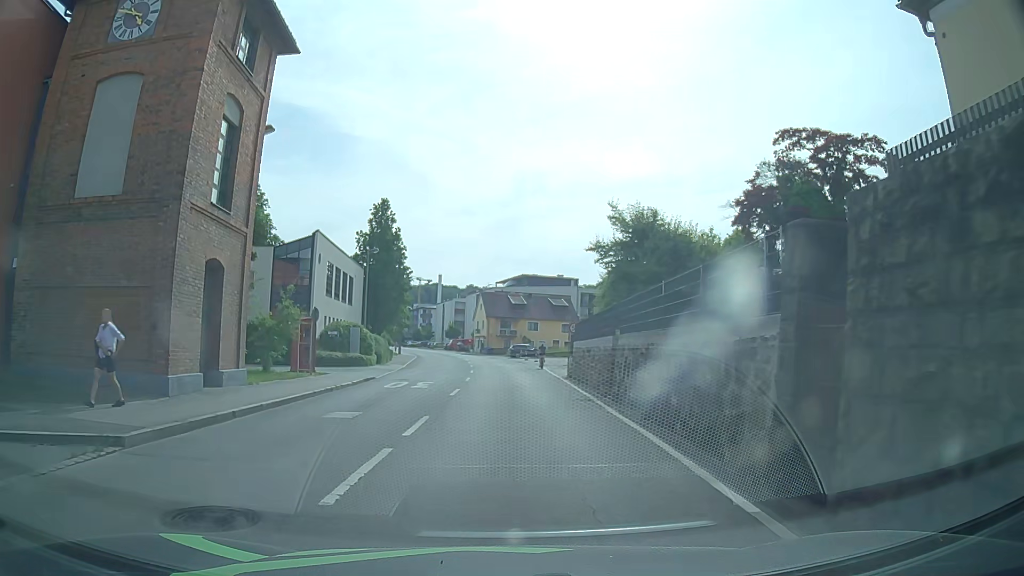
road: tertiary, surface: asphalt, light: Day
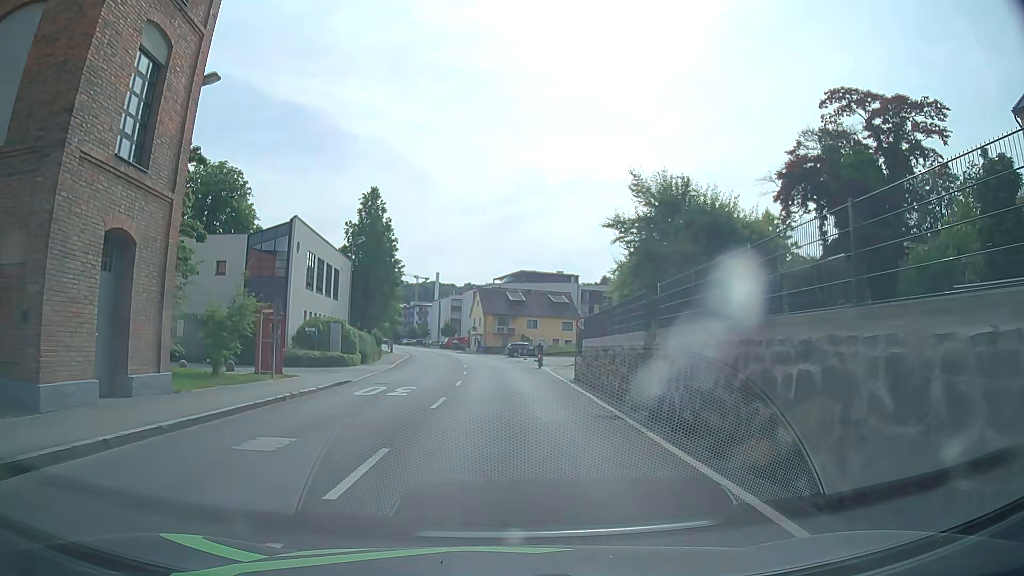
(0.0, +4.5) m; 0°
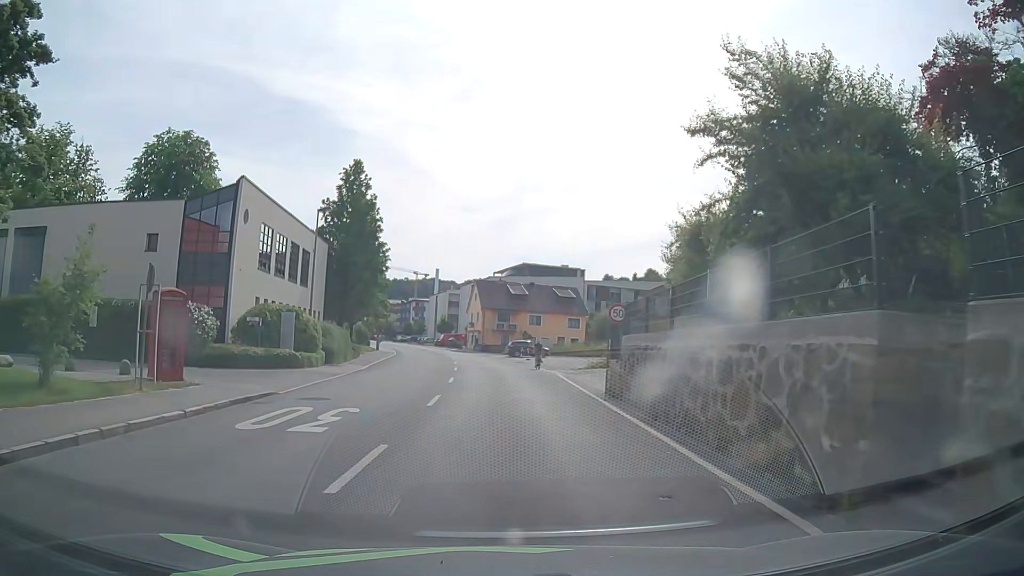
(0.0, +9.0) m; 0°
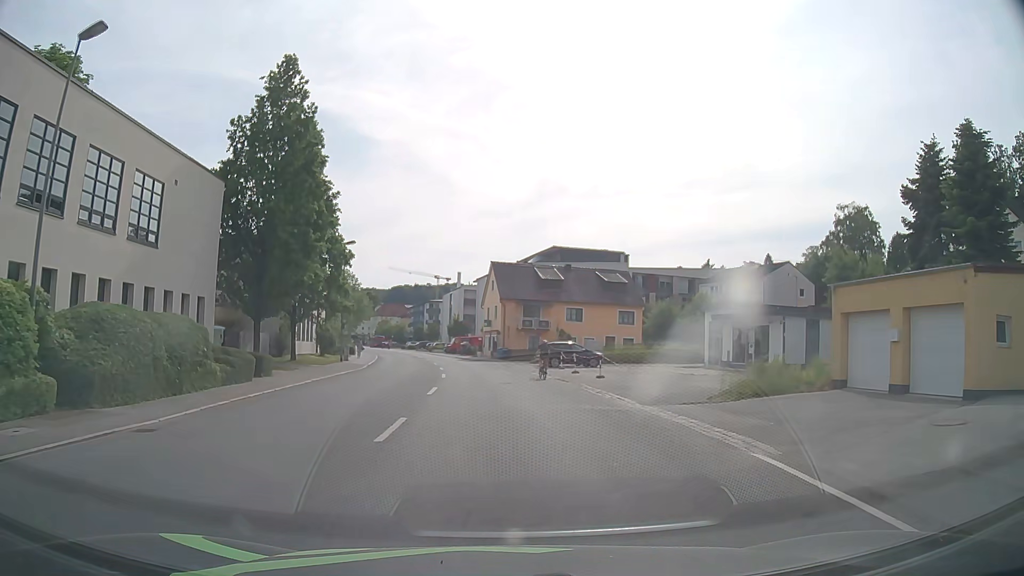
(-0.2, +24.1) m; -2°
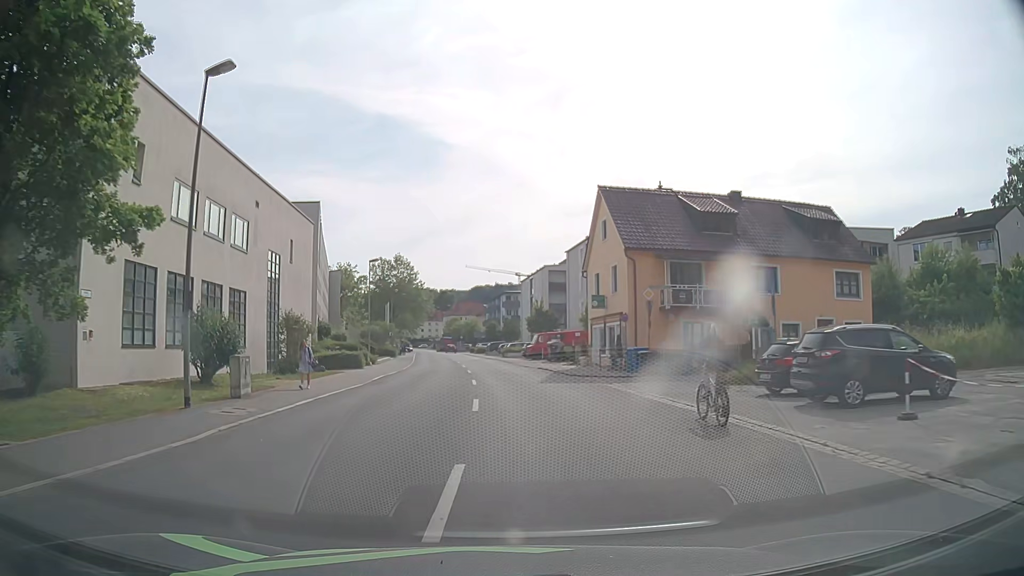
(-1.9, +32.1) m; -7°
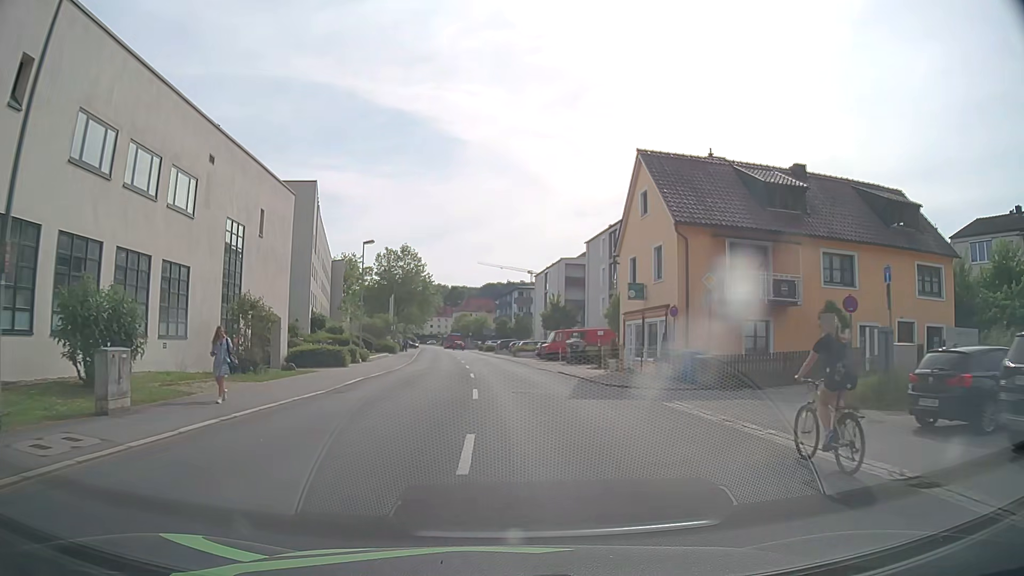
(-0.1, +7.0) m; 0°
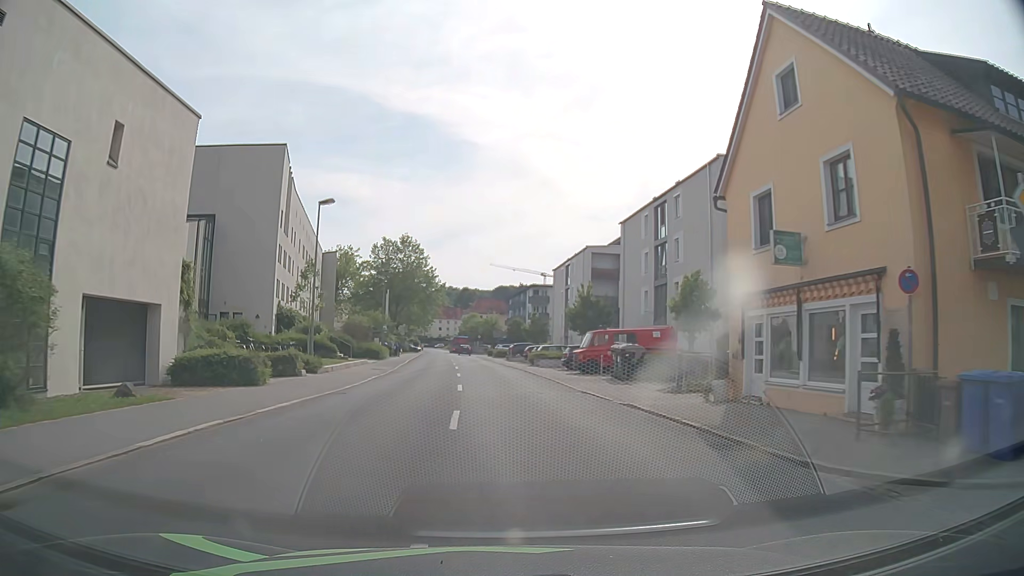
(-0.3, +14.4) m; -2°
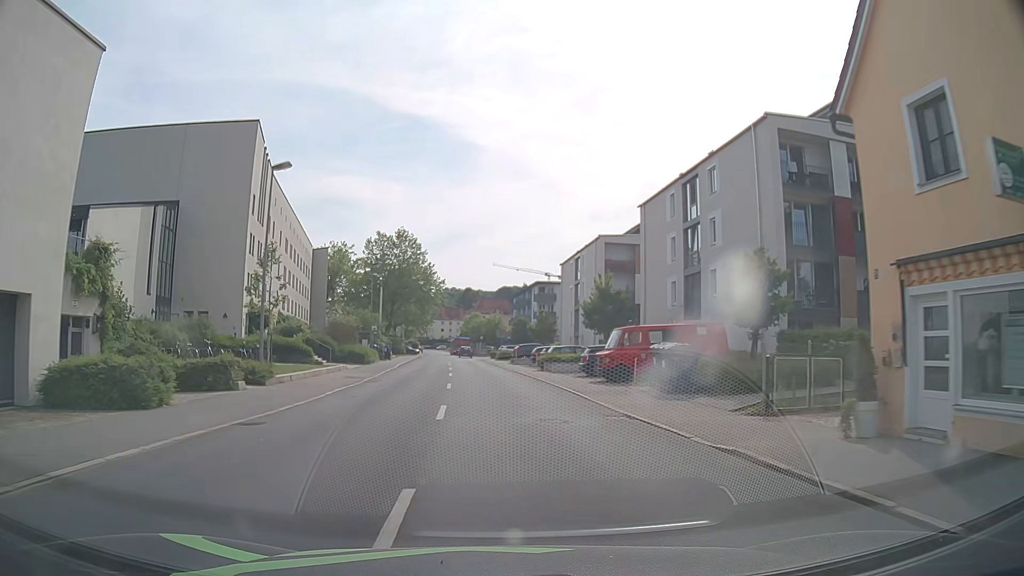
(0.0, +7.3) m; 0°
(0, +10) (0, +20) (-1, +30) (-2, +40) (-2, +50) (-3, +60) (-4, +70) (-5, +80) (-6, +90) (-7, +100) m
